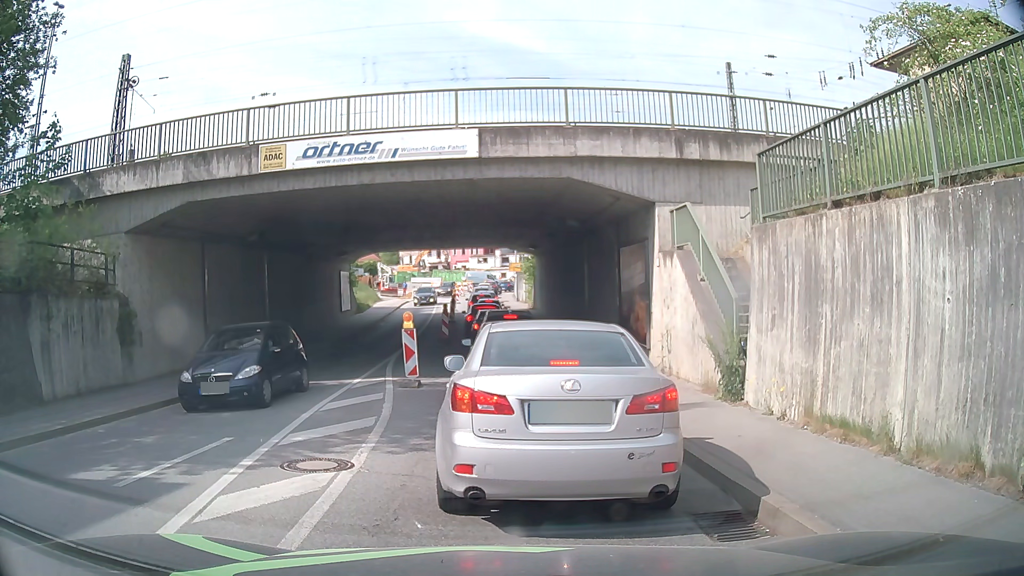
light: Day
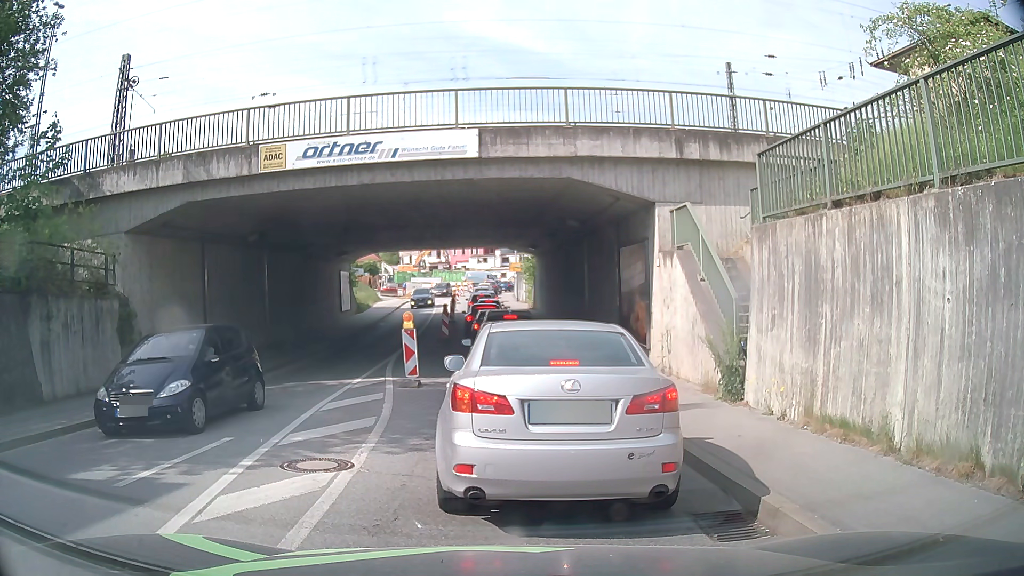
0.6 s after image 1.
(0.0, 0.0) m; 0°
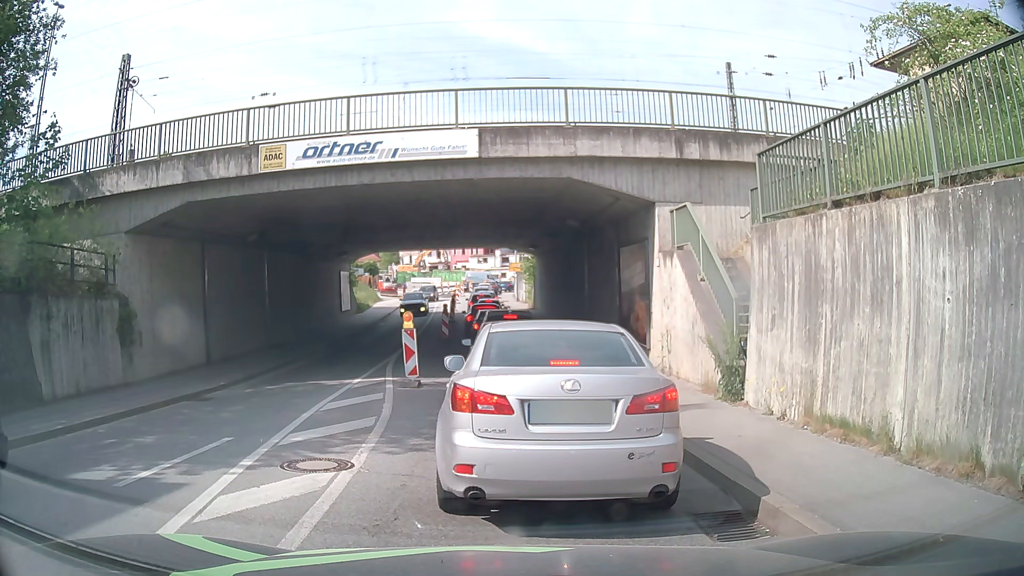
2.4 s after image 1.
(0.0, 0.0) m; 0°
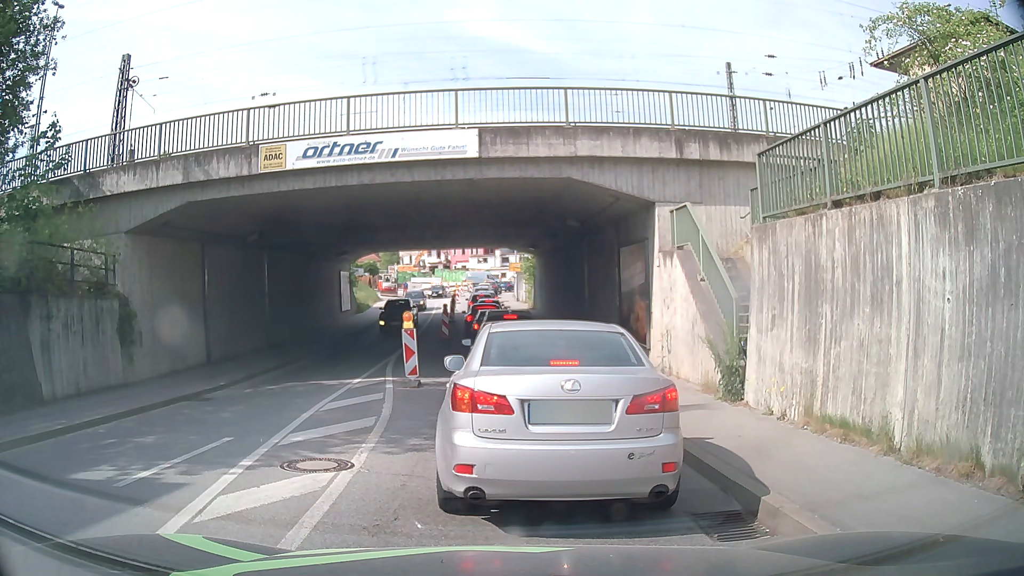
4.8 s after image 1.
(0.0, 0.0) m; 0°
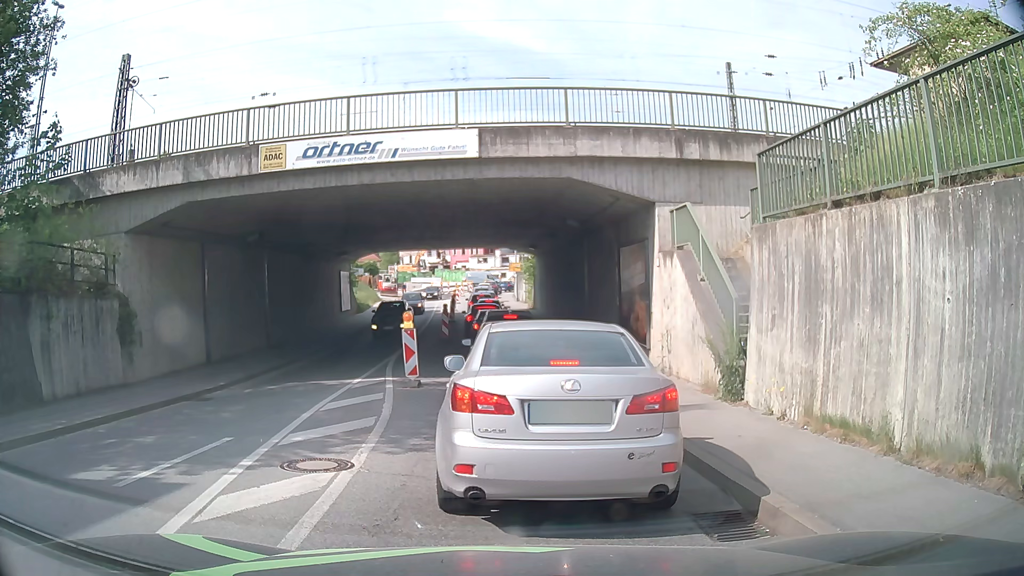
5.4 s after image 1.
(0.0, 0.0) m; 0°
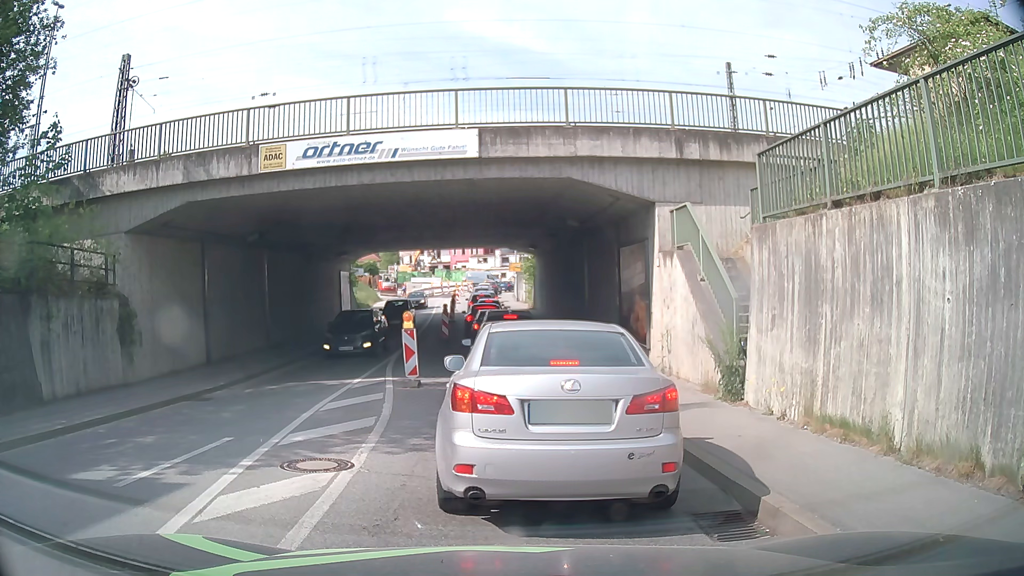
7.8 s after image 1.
(0.0, 0.0) m; 0°
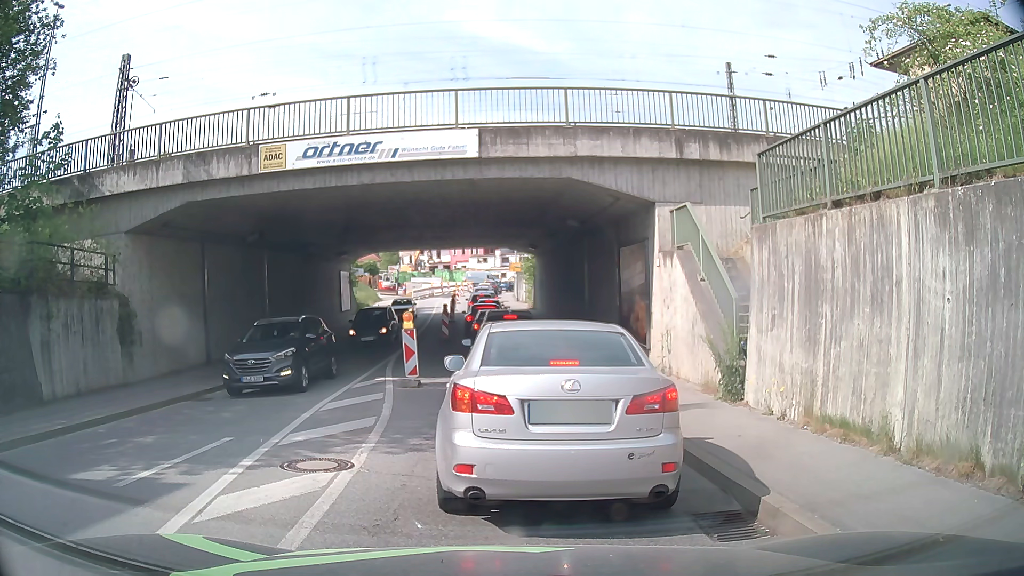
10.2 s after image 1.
(0.0, 0.0) m; 0°
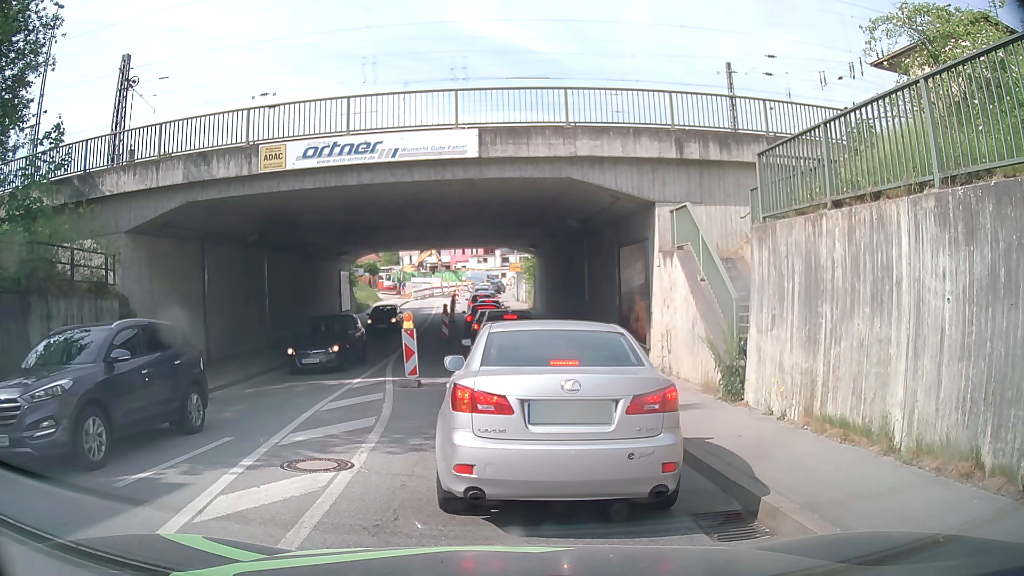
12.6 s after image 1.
(0.0, 0.0) m; 0°
